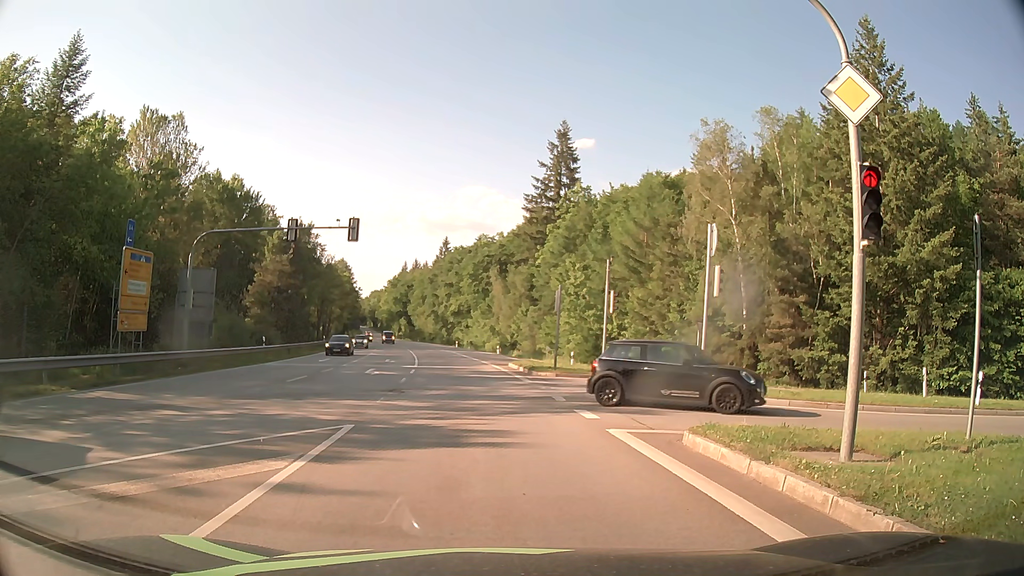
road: secondary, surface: asphalt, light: Day
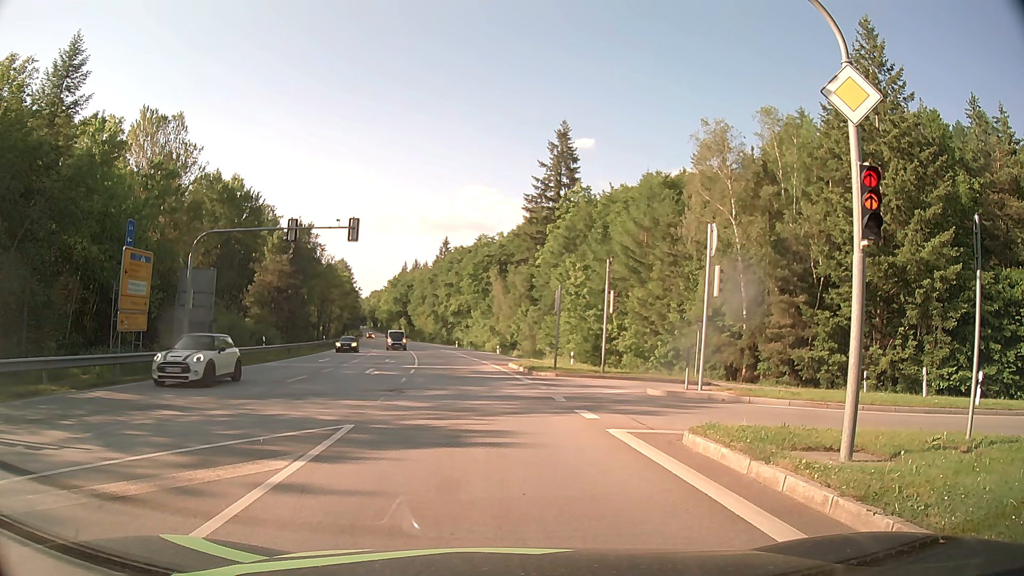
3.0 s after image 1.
(0.0, 0.0) m; 0°
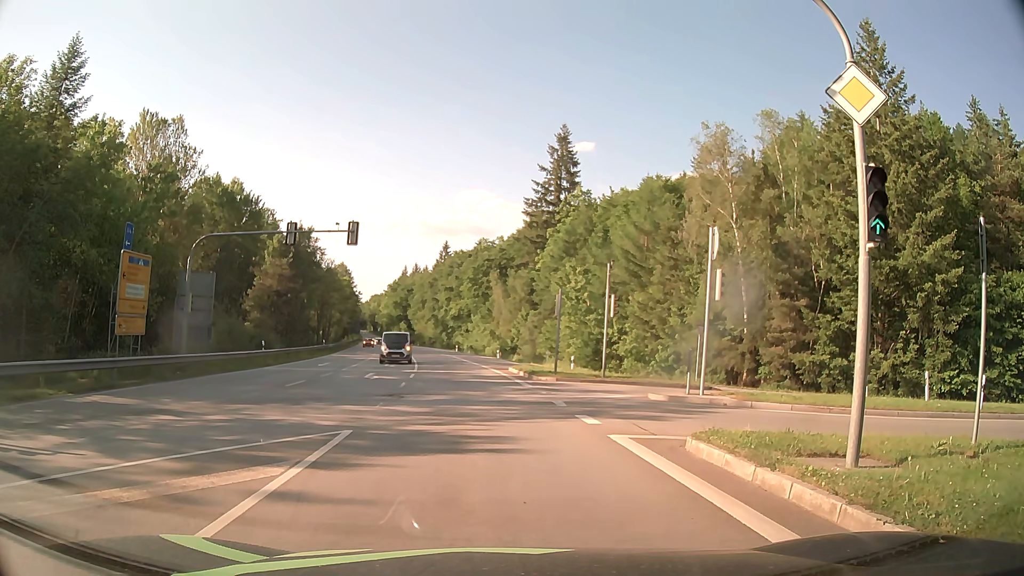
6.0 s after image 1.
(0.0, +0.1) m; 0°
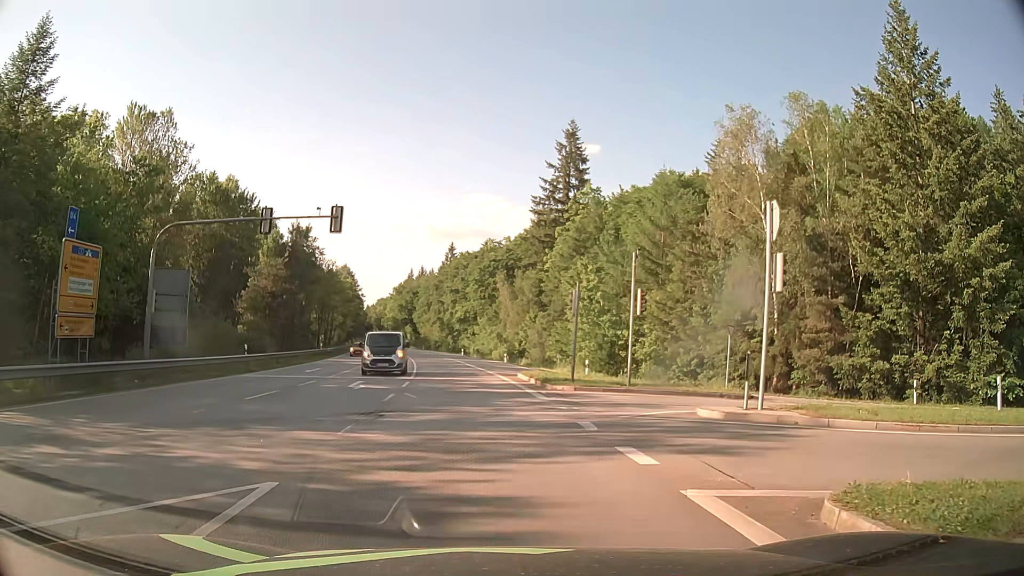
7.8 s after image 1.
(0.0, +4.3) m; -1°
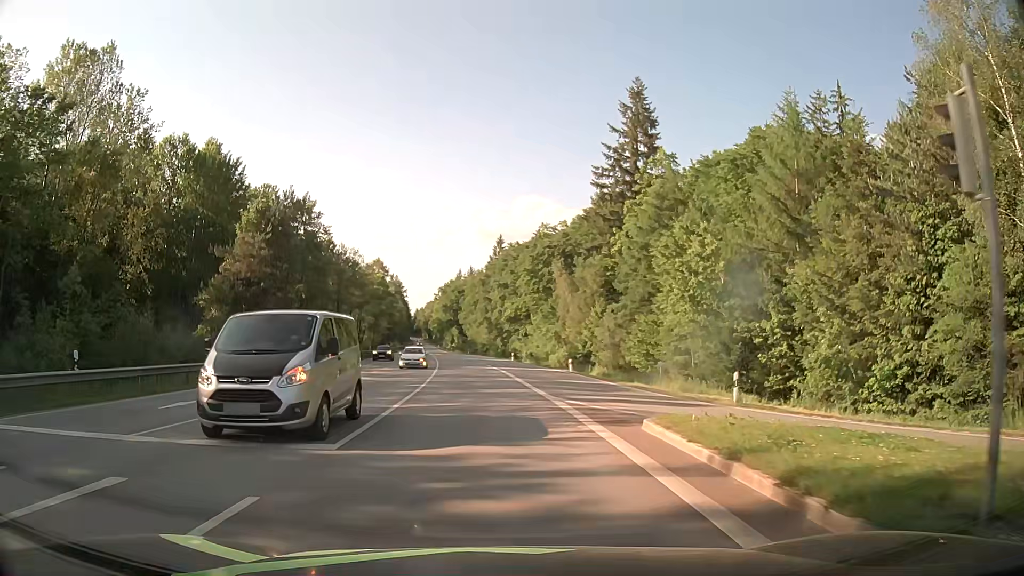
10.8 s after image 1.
(-0.7, +20.0) m; -4°
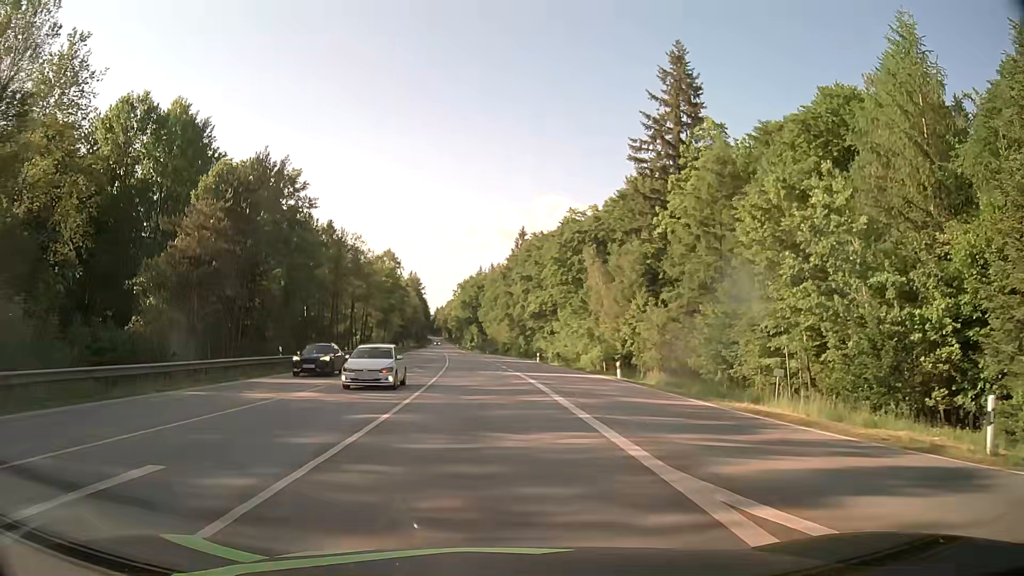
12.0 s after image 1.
(-0.3, +12.4) m; -2°
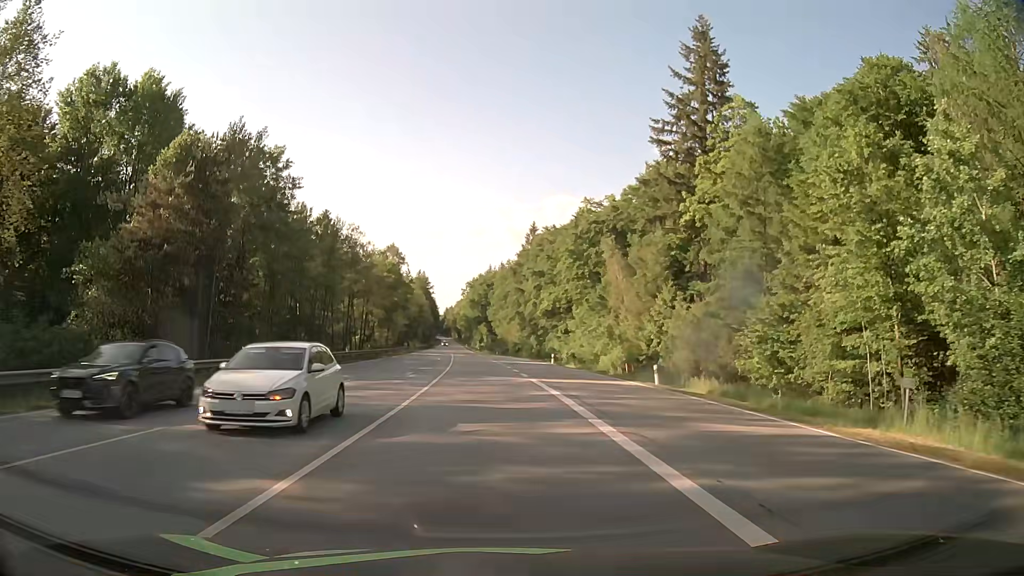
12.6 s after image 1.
(-0.1, +7.1) m; -1°
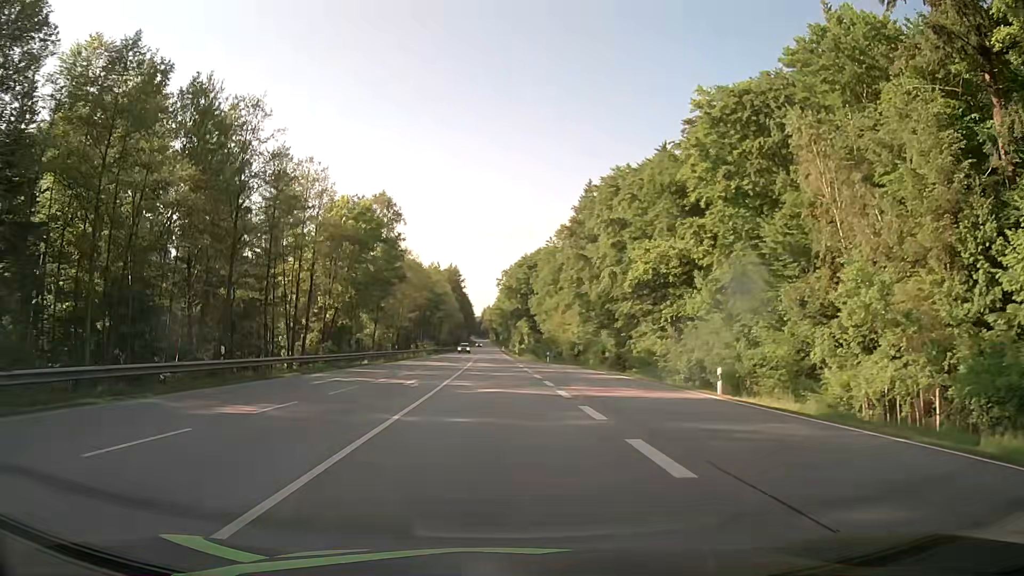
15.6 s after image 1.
(-1.5, +43.0) m; -3°
(0, +10) (0, +20) (0, +30) (-1, +40) (-1, +50) (-1, +60) (-1, +70) (-2, +80) (-2, +90) (-2, +100) m
